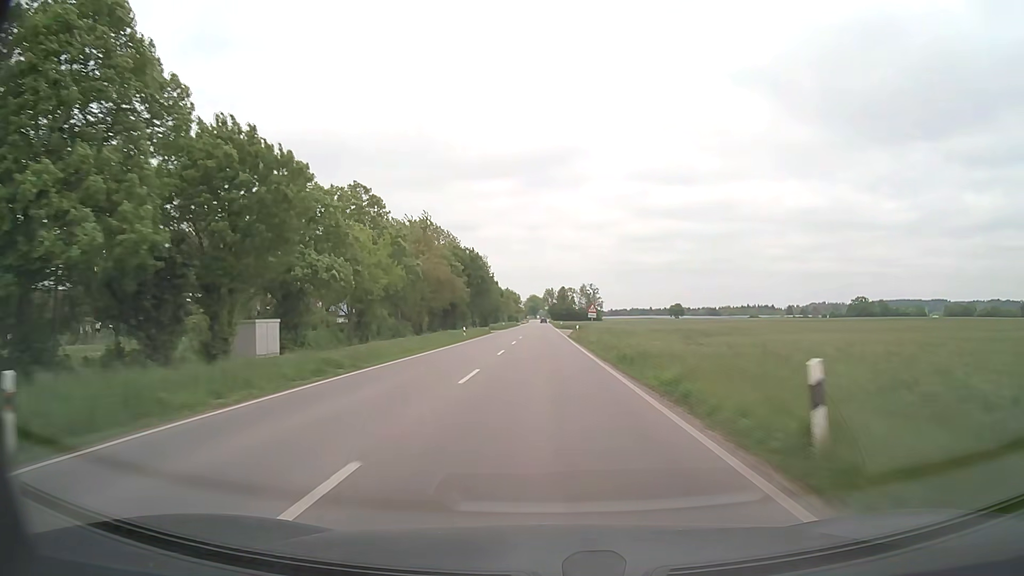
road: secondary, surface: asphalt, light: Day
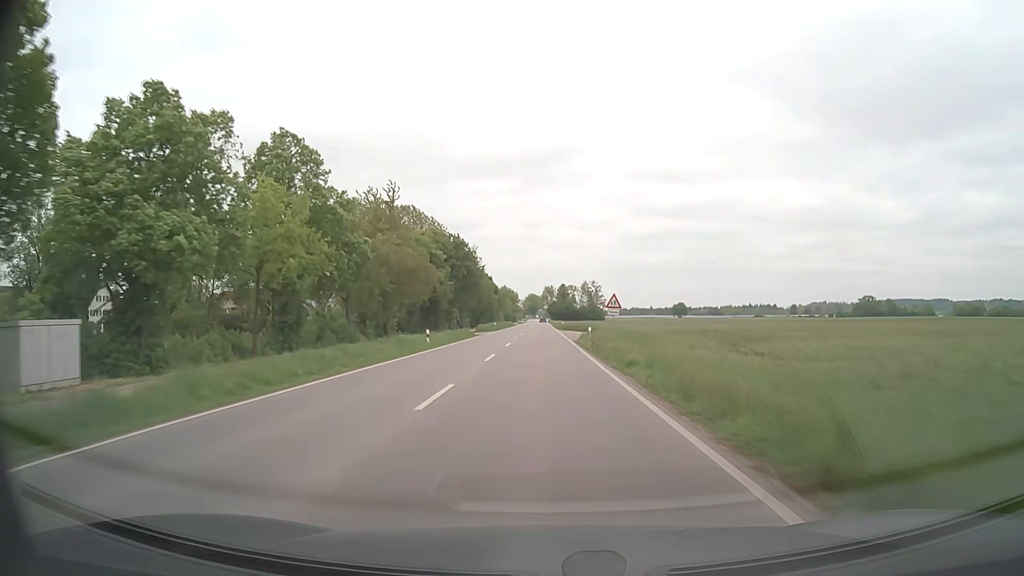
(0.0, +16.4) m; 0°
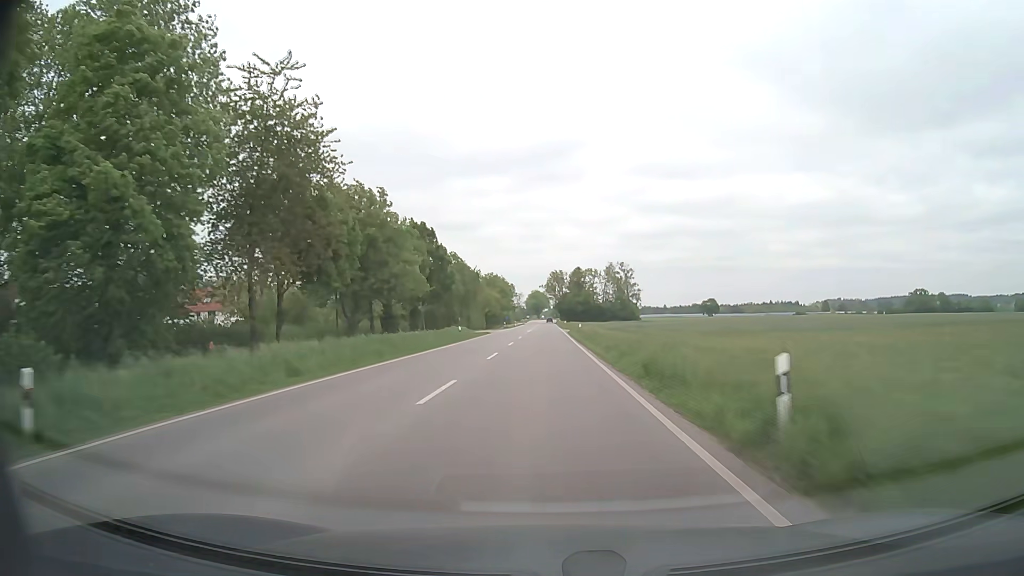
(-0.3, +83.8) m; 0°
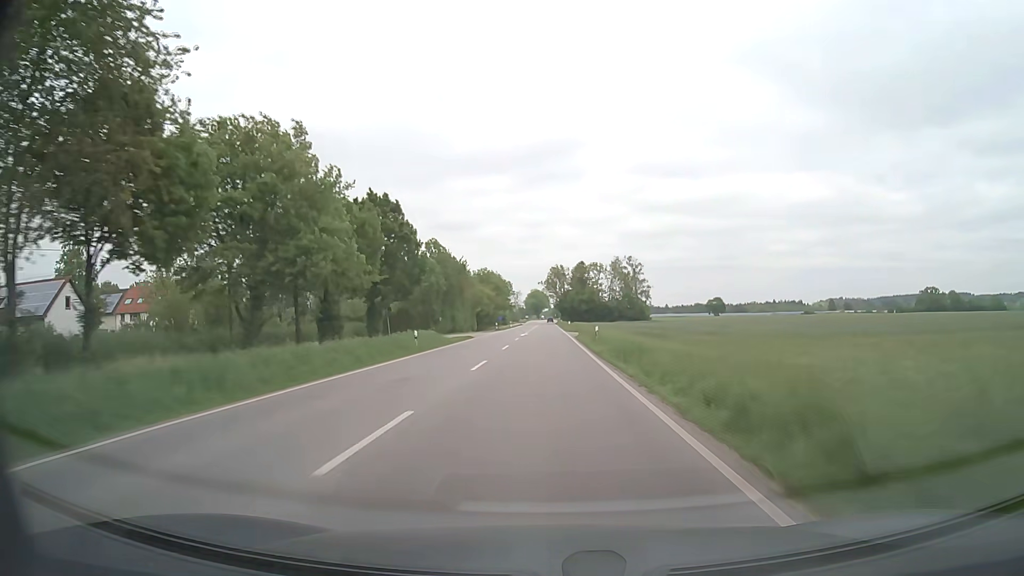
(0.0, +17.0) m; 0°
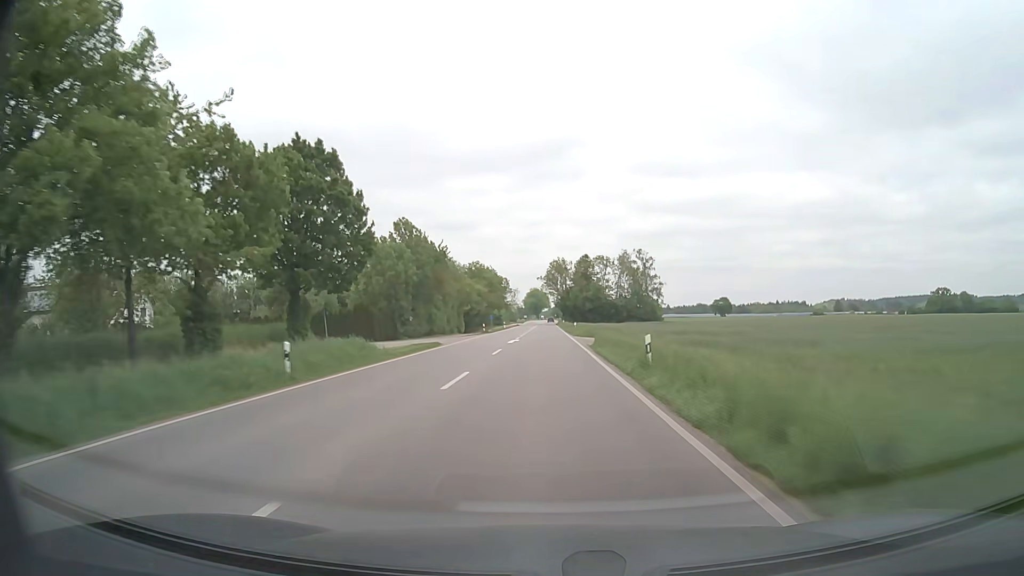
(0.0, +17.1) m; 0°
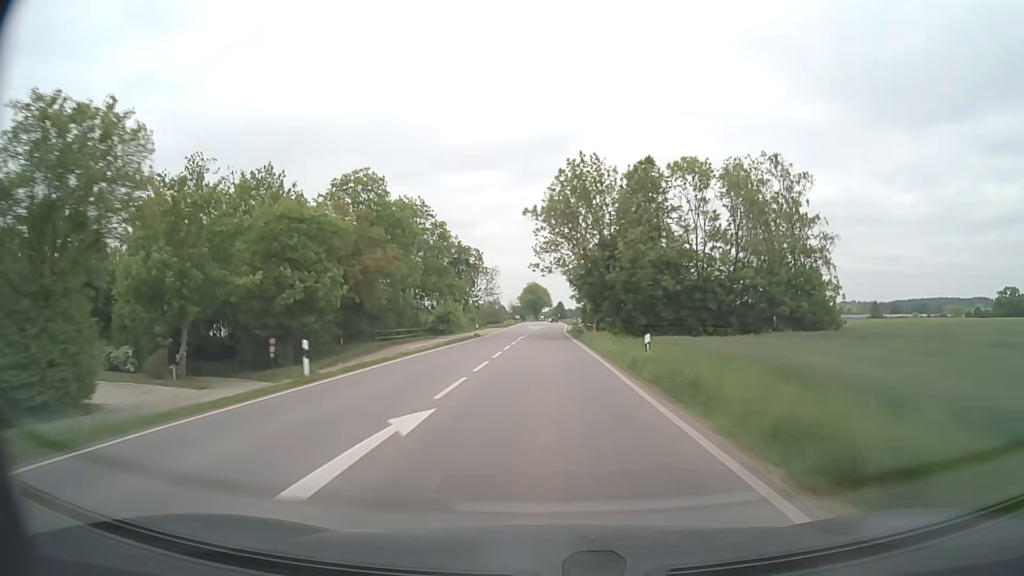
(0.0, +85.8) m; 0°
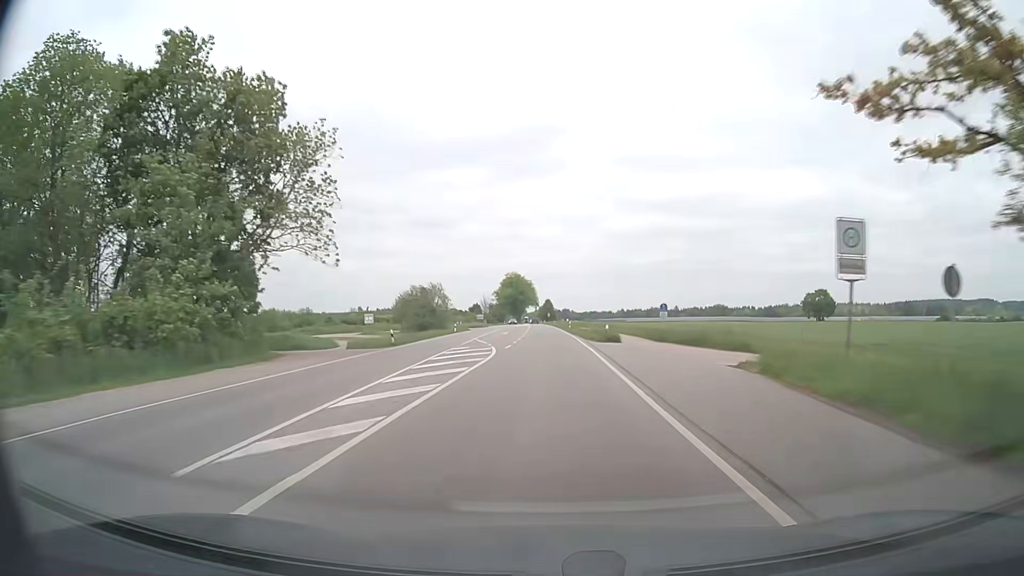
(+0.6, +86.1) m; +1°
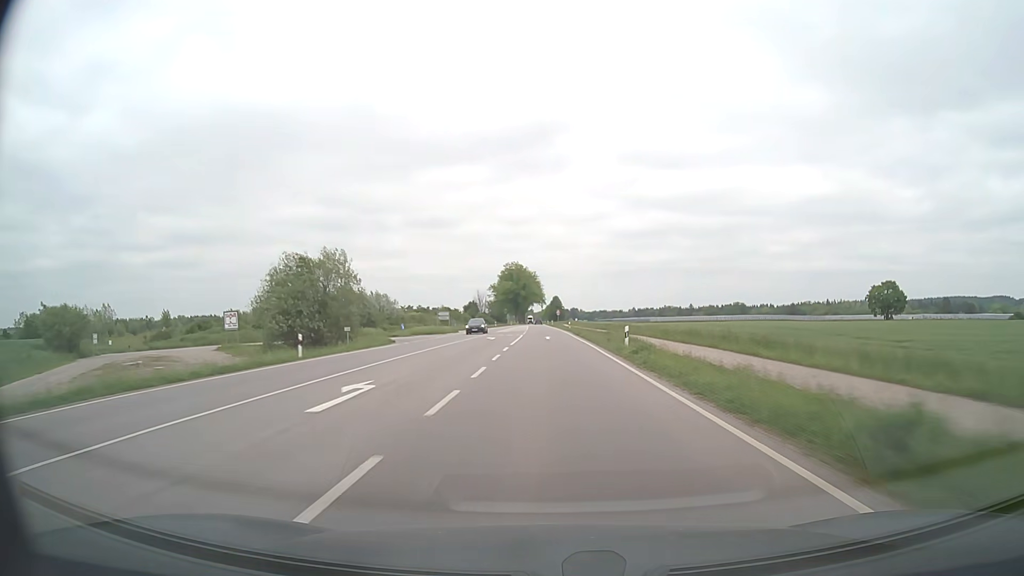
(-0.3, +51.5) m; -1°
(0, +10) (0, +20) (0, +30) (0, +40) (0, +50) (0, +60) (-1, +70) (-1, +80) (-1, +90) (-1, +100) m
